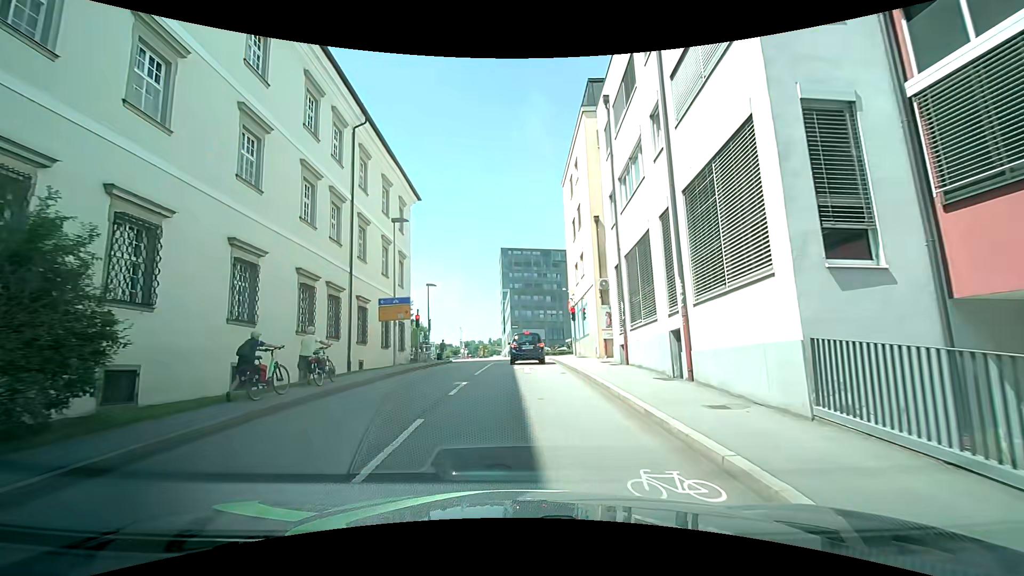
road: unclassified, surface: asphalt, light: Day
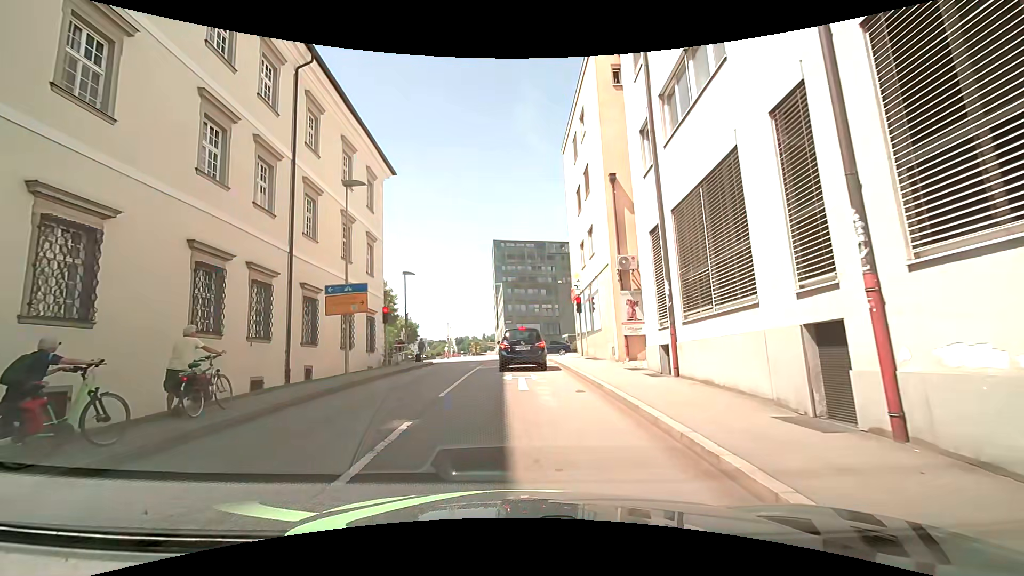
(0.0, +6.3) m; 0°
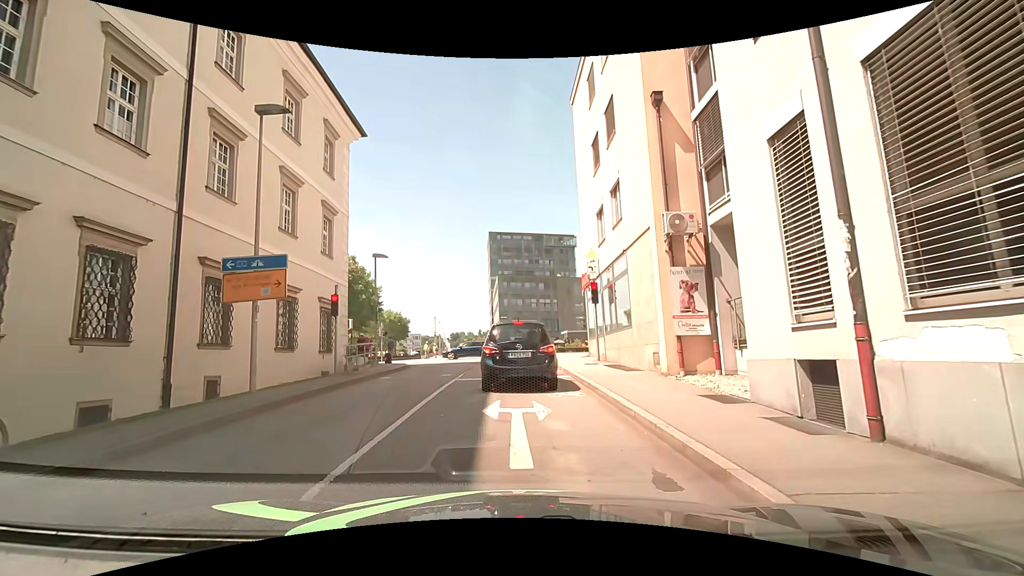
(0.0, +6.5) m; -2°
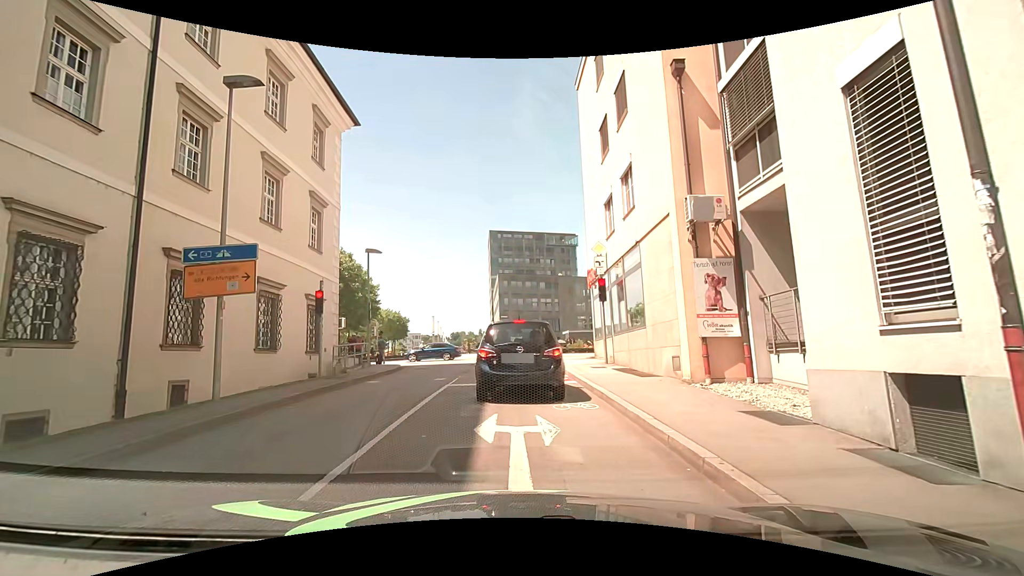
(+0.1, +1.6) m; +2°
